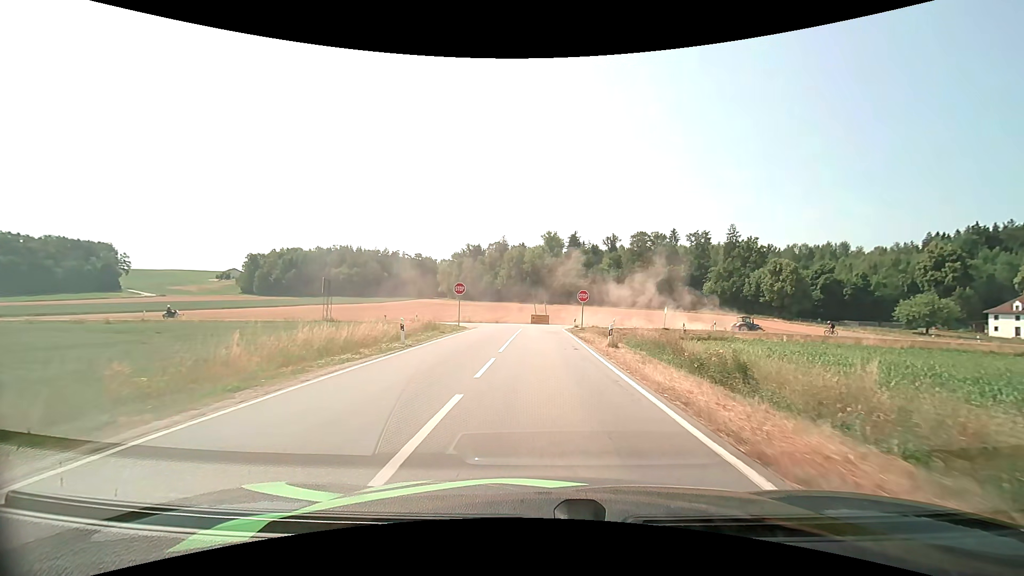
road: tertiary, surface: asphalt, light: Day
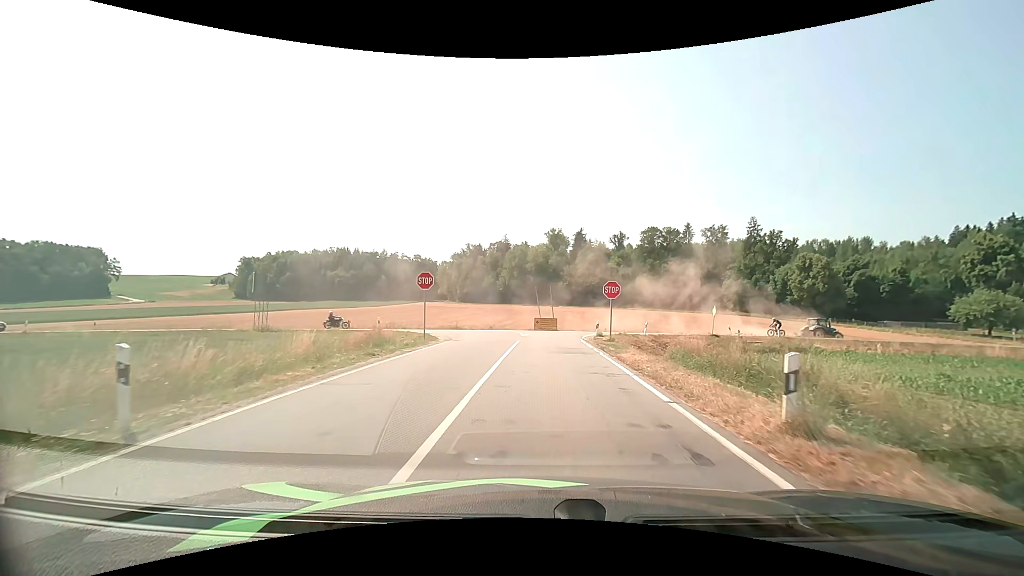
(0.0, +12.8) m; 0°
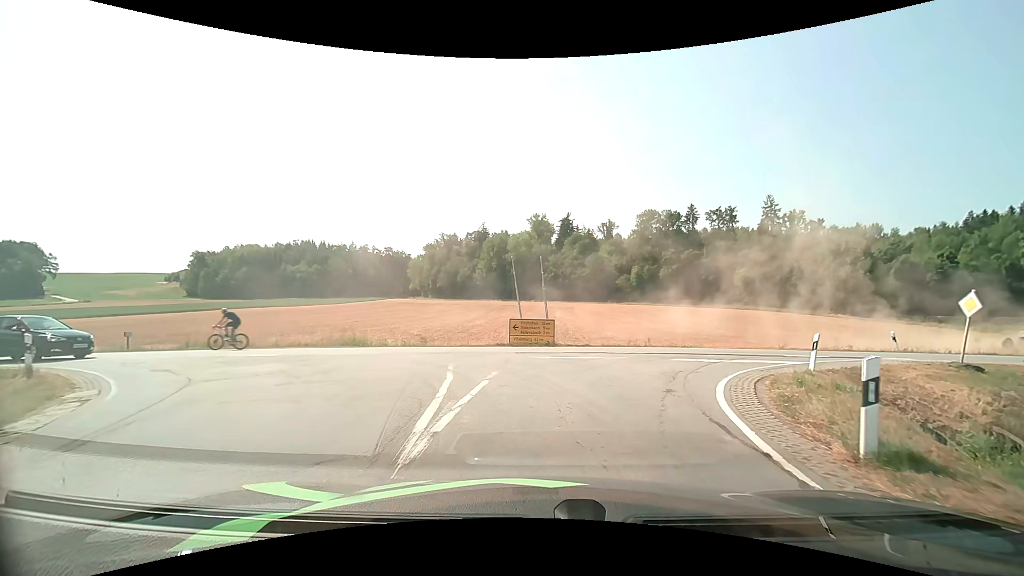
(+0.1, +23.7) m; +2°
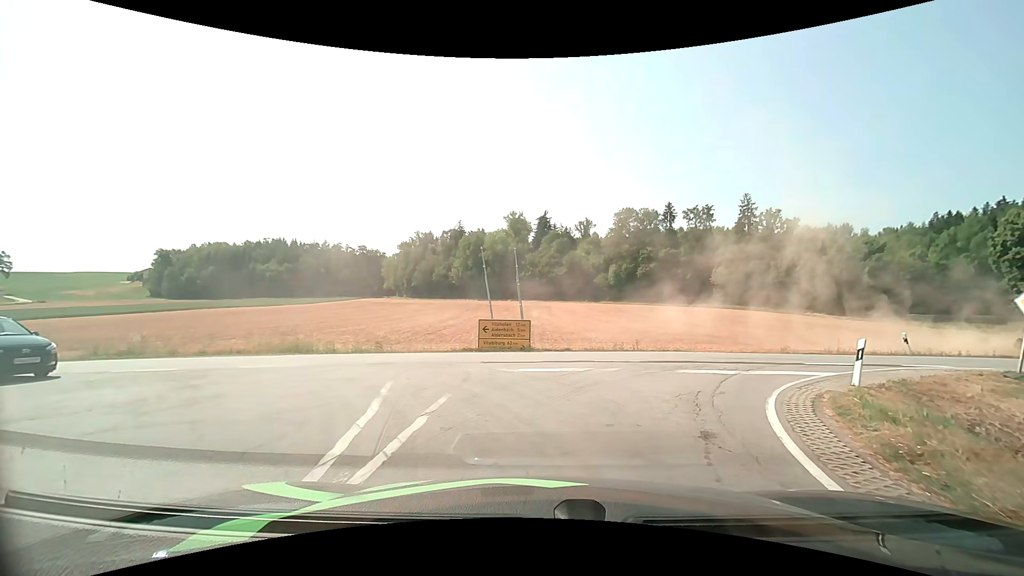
(+0.1, +3.1) m; +3°
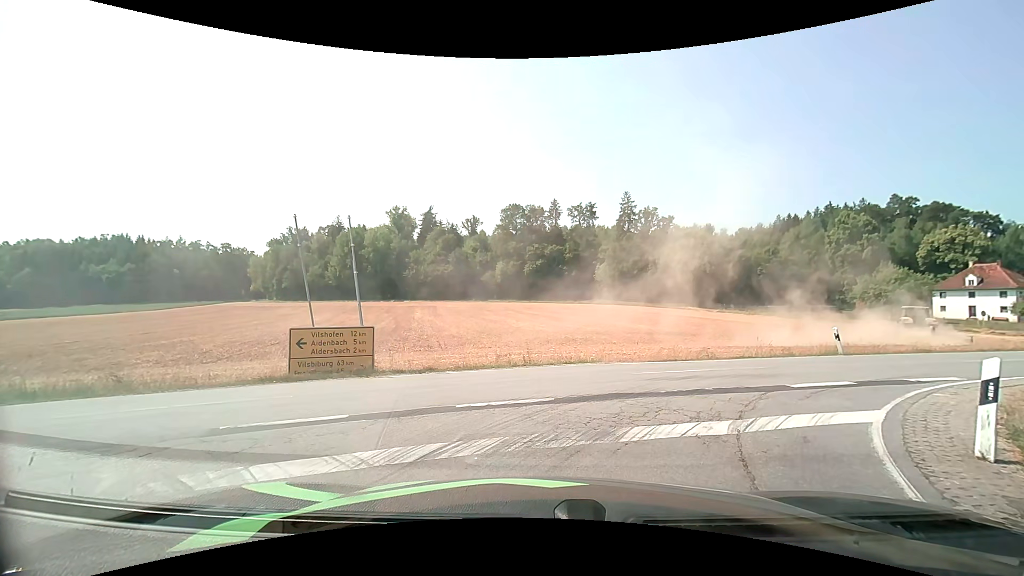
(+0.7, +6.4) m; +11°
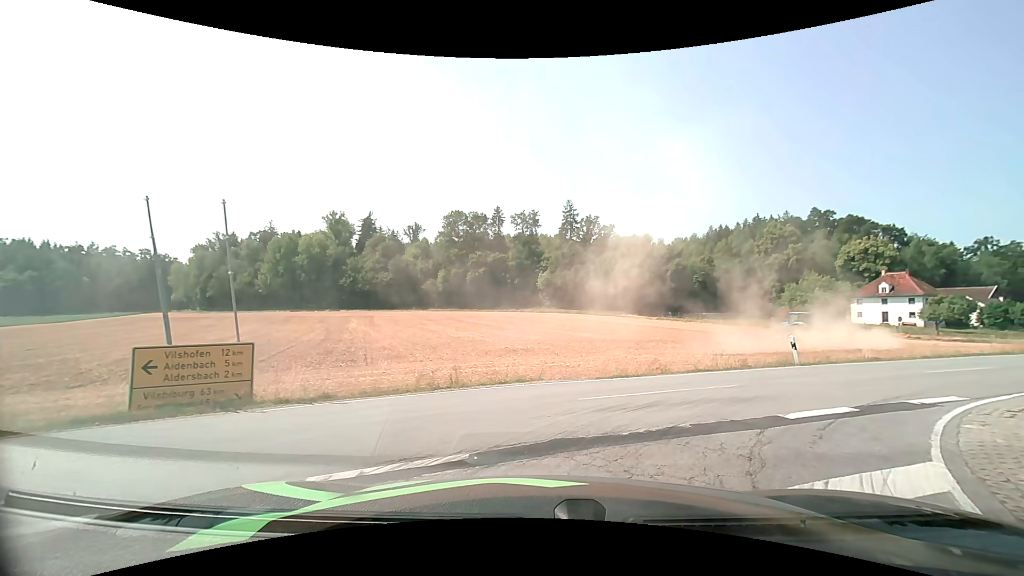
(+0.2, +2.8) m; +7°
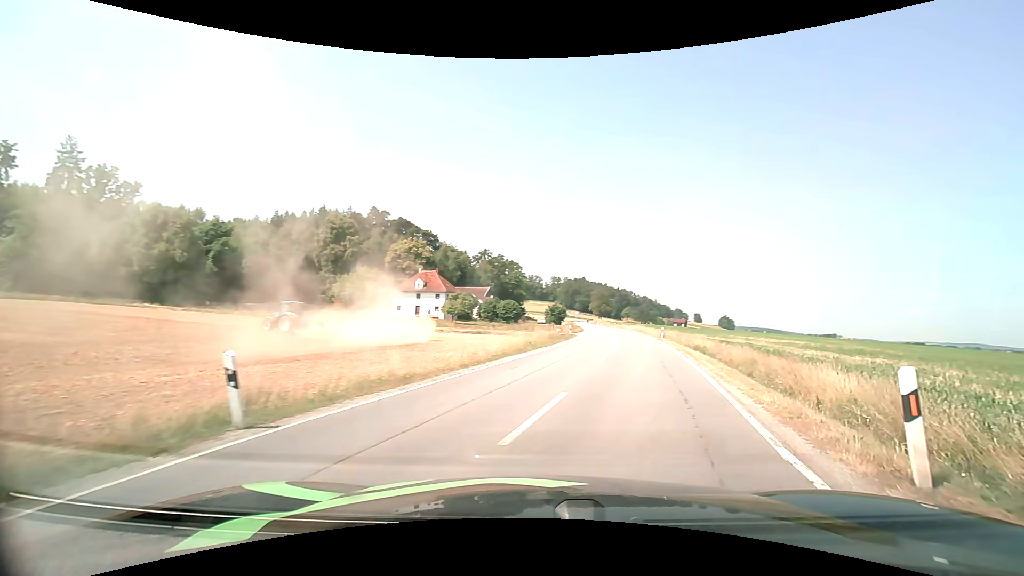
(+5.5, +11.5) m; +47°
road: secondary
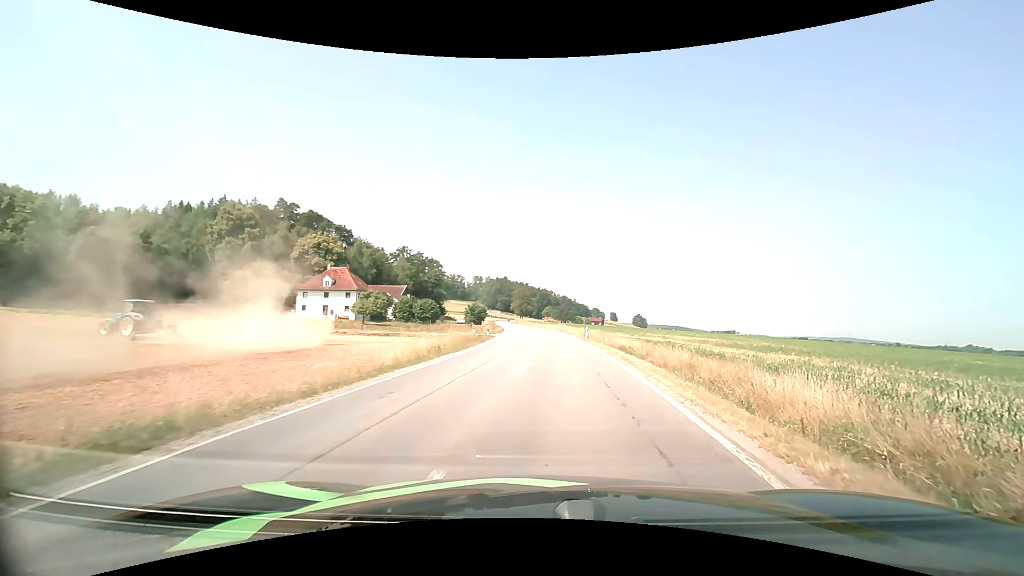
(+0.4, +5.0) m; +9°
(0, +10) (+1, +20) (+1, +30) (+1, +40) (+1, +50) (0, +60) (0, +70) (-1, +80) (-2, +90) (-3, +100) m
